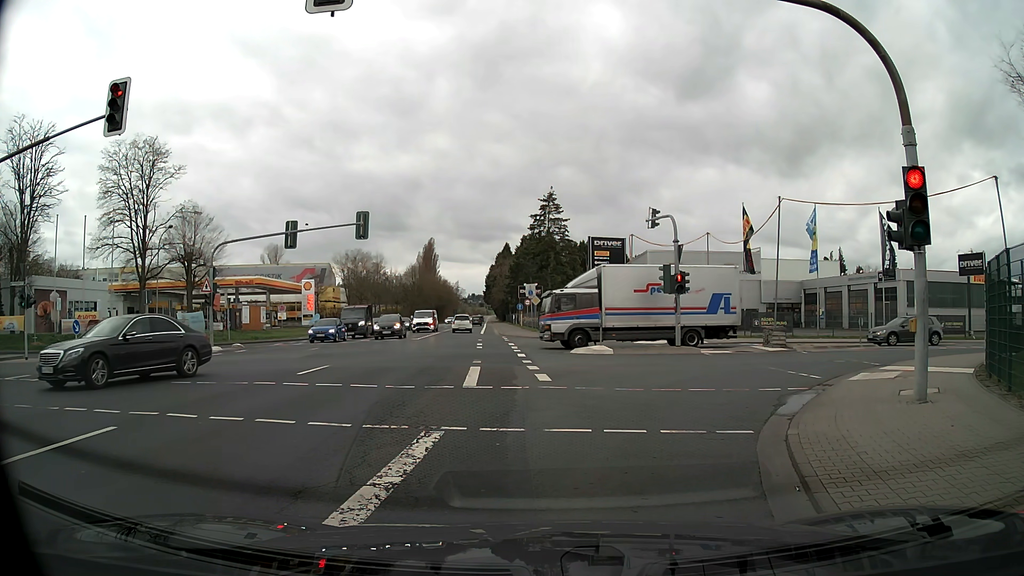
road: secondary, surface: asphalt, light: Day
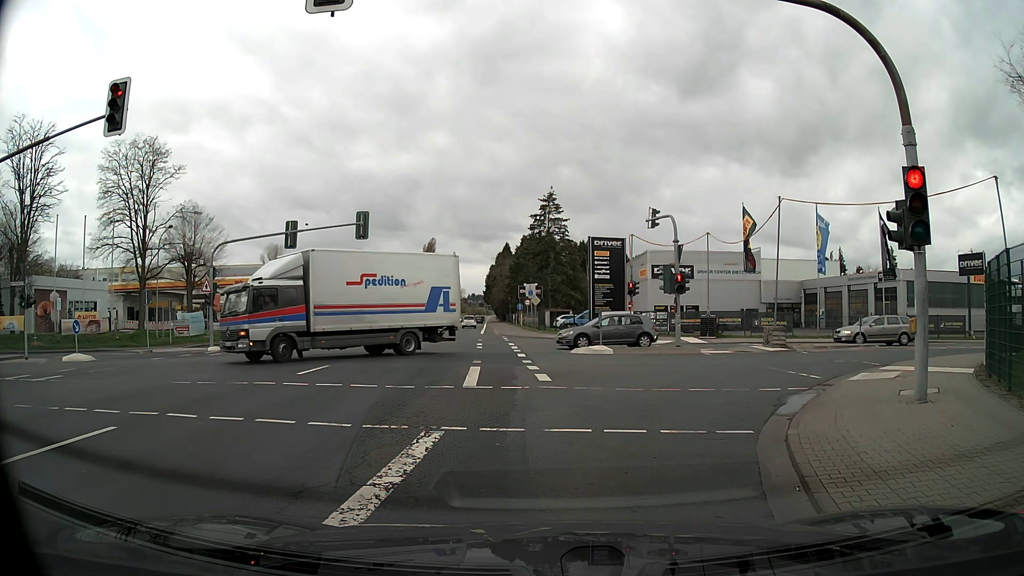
(0.0, 0.0) m; 0°
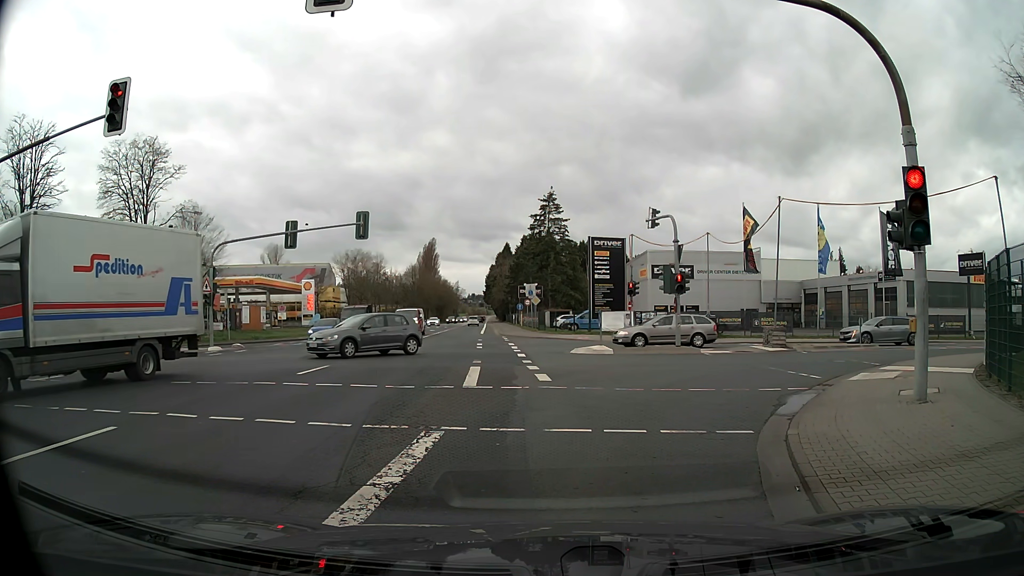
(0.0, 0.0) m; 0°
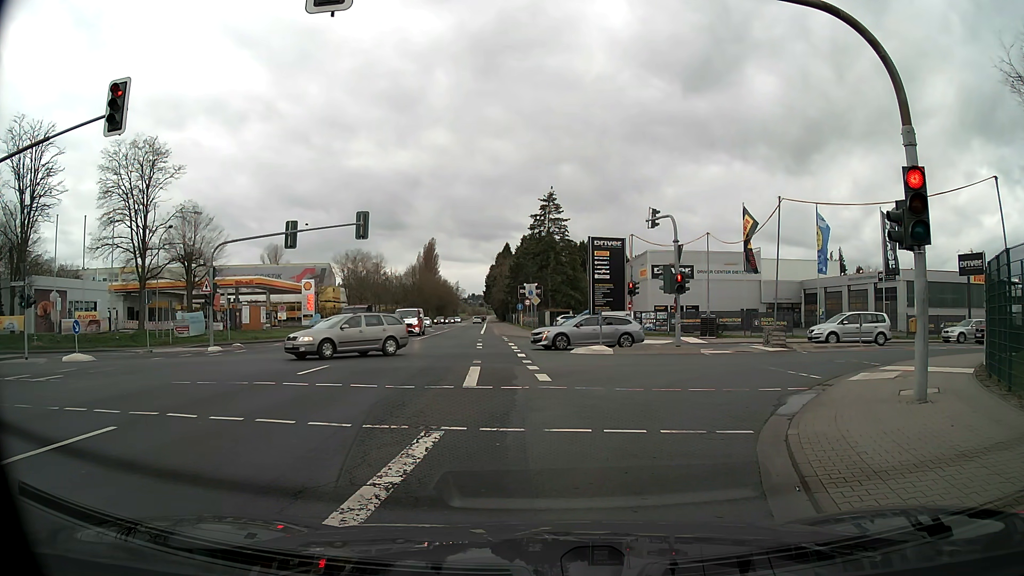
(0.0, 0.0) m; 0°
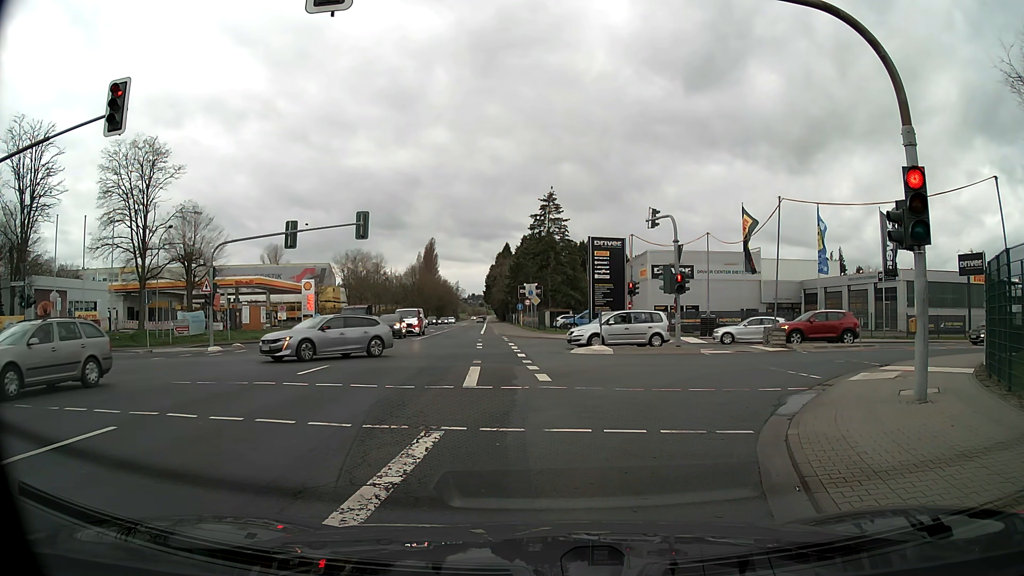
(0.0, 0.0) m; 0°
